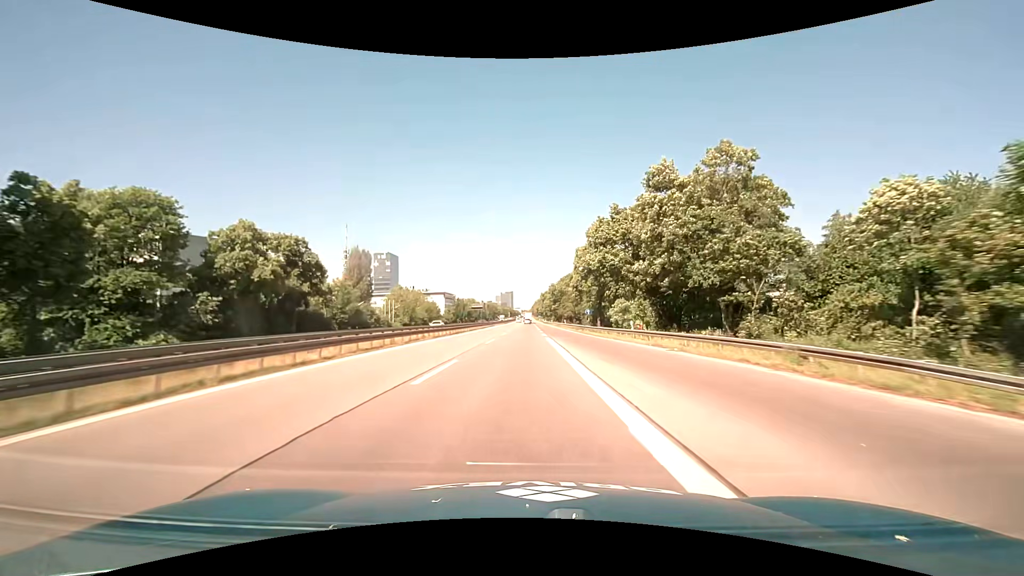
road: motorway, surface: asphalt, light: Day
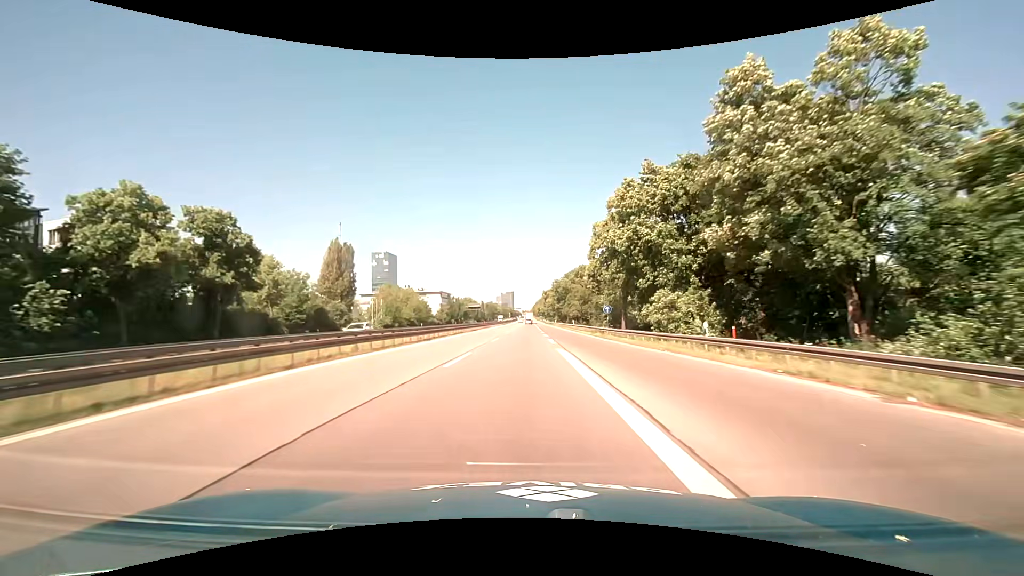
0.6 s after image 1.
(-0.1, +14.3) m; 0°
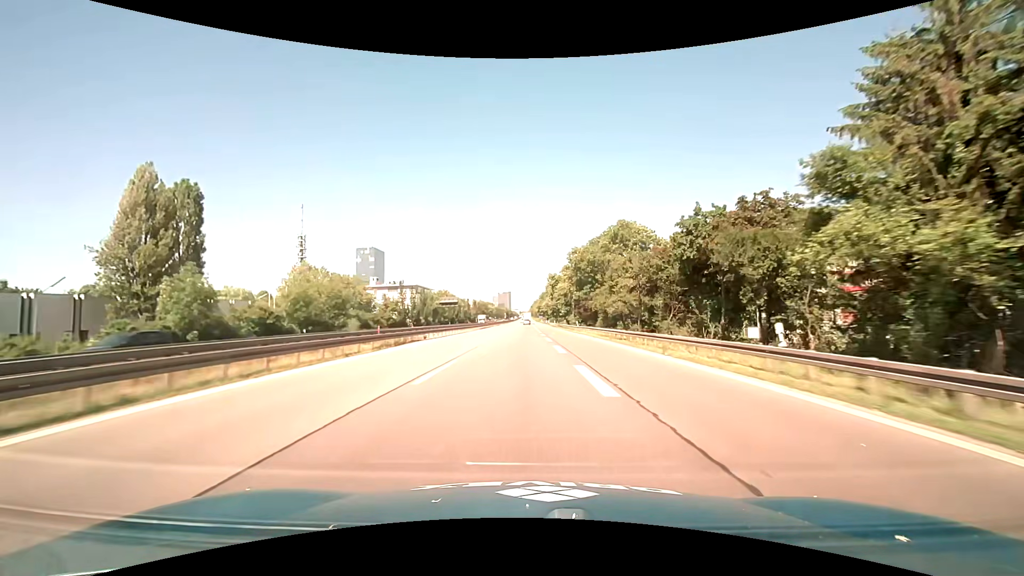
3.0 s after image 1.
(-0.1, +57.7) m; 0°
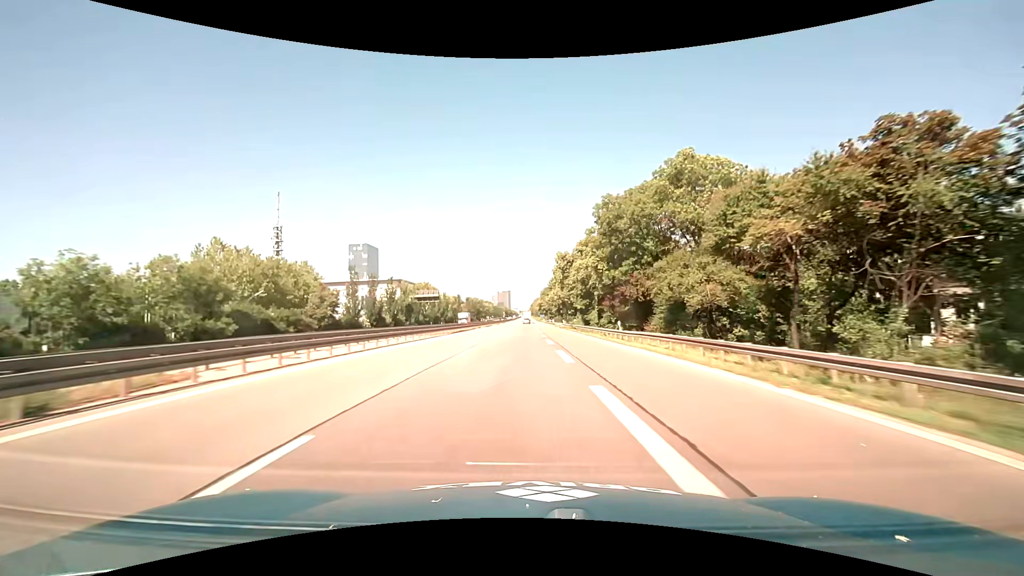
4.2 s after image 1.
(0.0, +29.1) m; 0°
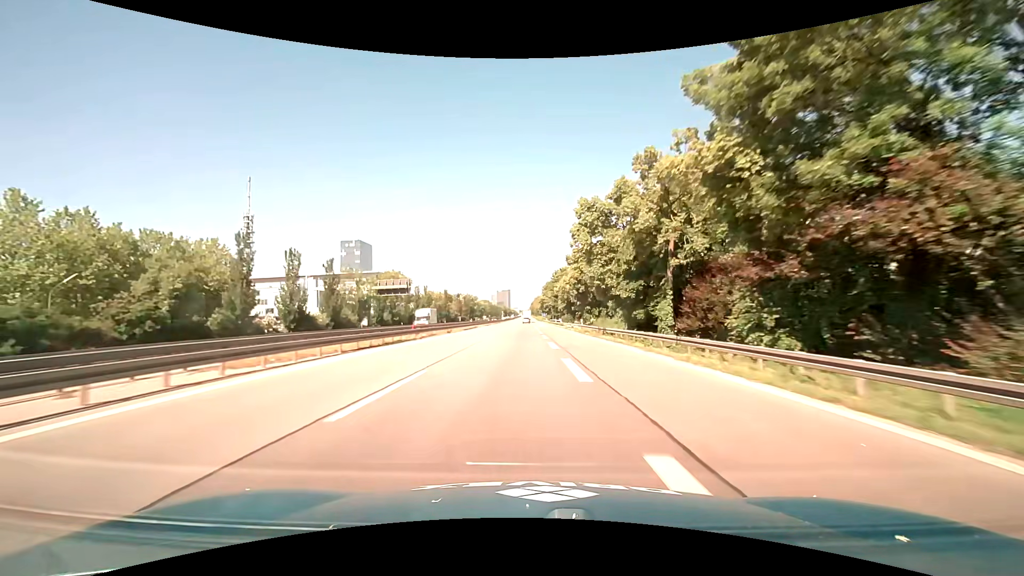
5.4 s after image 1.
(0.0, +28.9) m; 0°
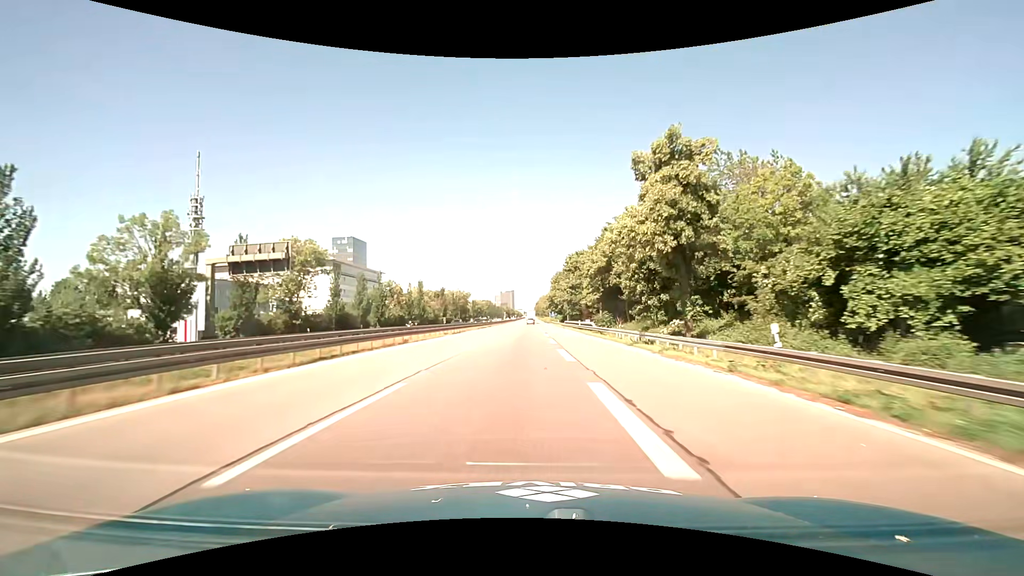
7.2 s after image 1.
(-0.1, +42.4) m; 0°
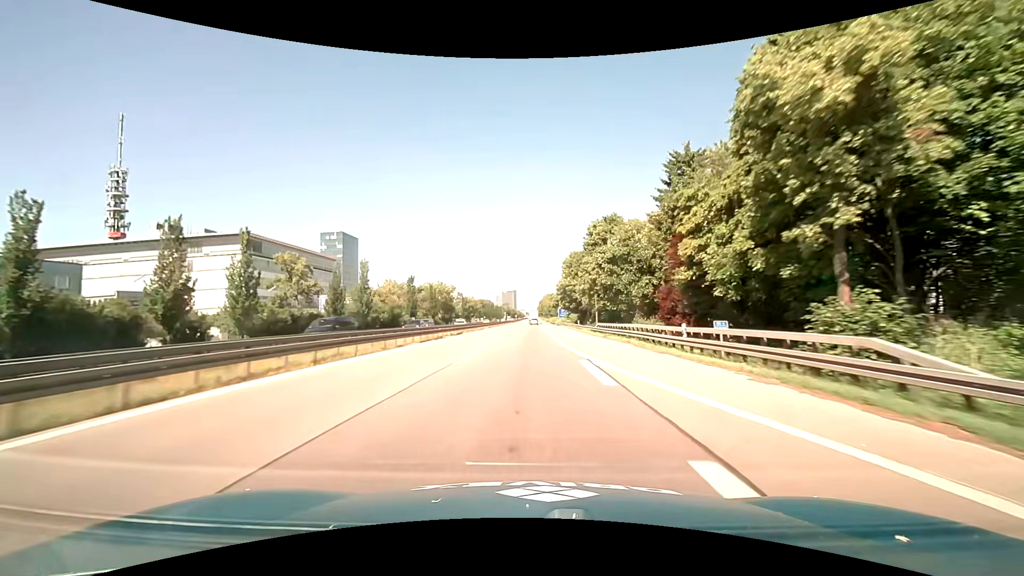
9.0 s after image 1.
(-0.2, +41.5) m; -1°
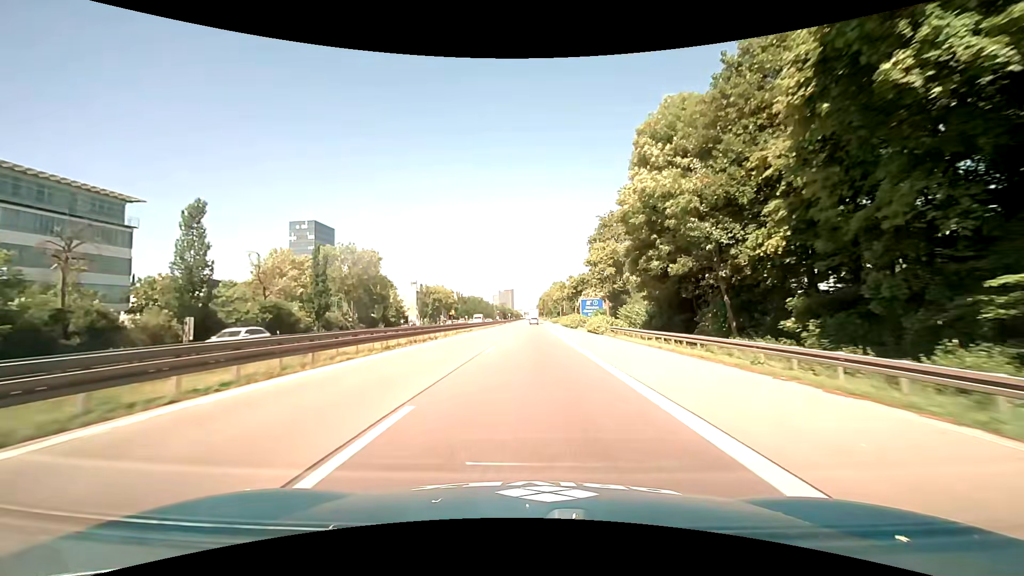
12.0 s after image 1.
(+0.2, +67.4) m; 0°
(0, +10) (0, +20) (0, +30) (0, +40) (0, +50) (0, +60) (0, +70) (0, +80) (+1, +90) (+1, +100) m
